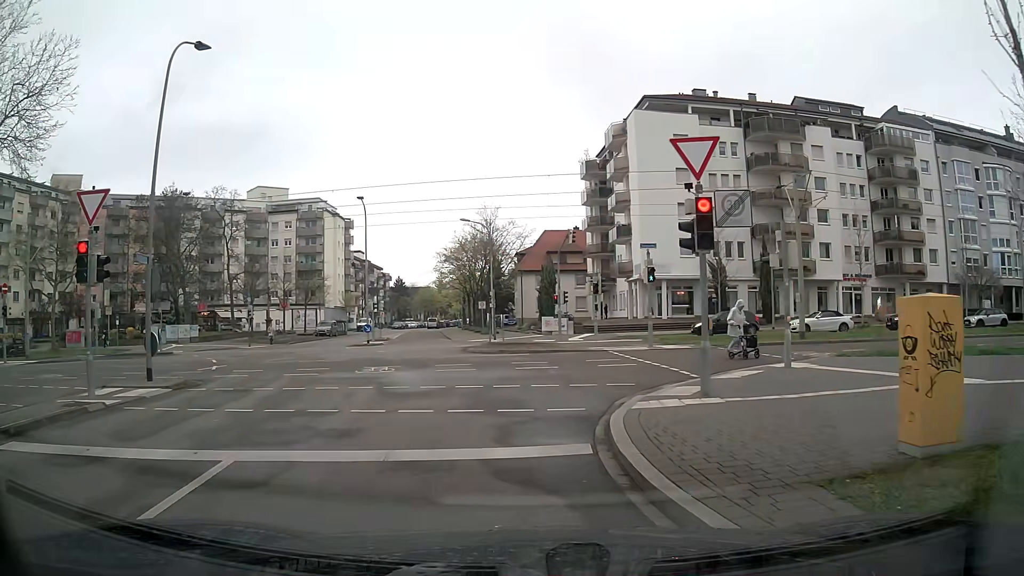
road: residential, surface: asphalt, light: Day
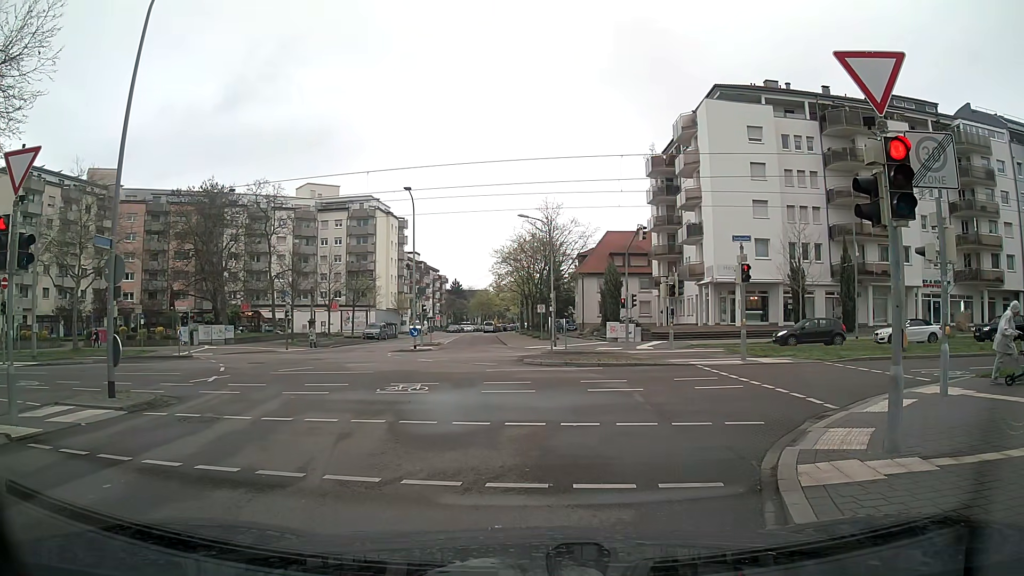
(-0.2, +3.9) m; -2°
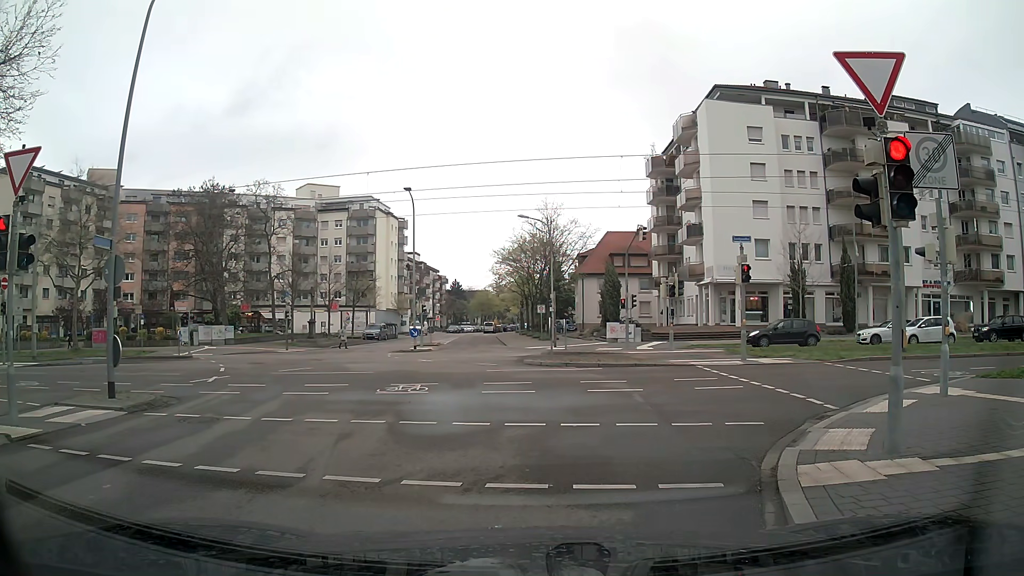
(0.0, +0.1) m; 0°
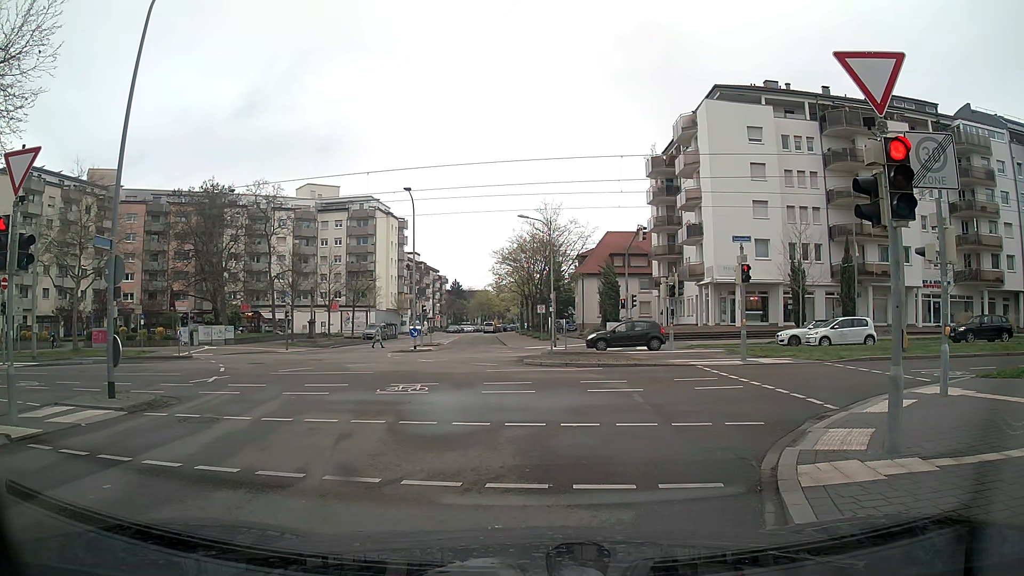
(0.0, 0.0) m; 0°
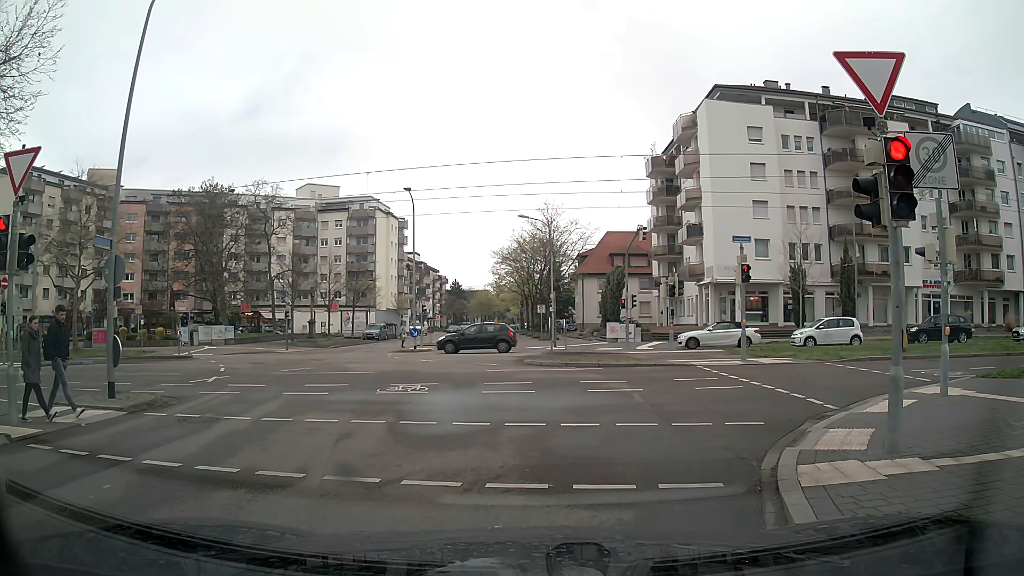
(0.0, 0.0) m; 0°
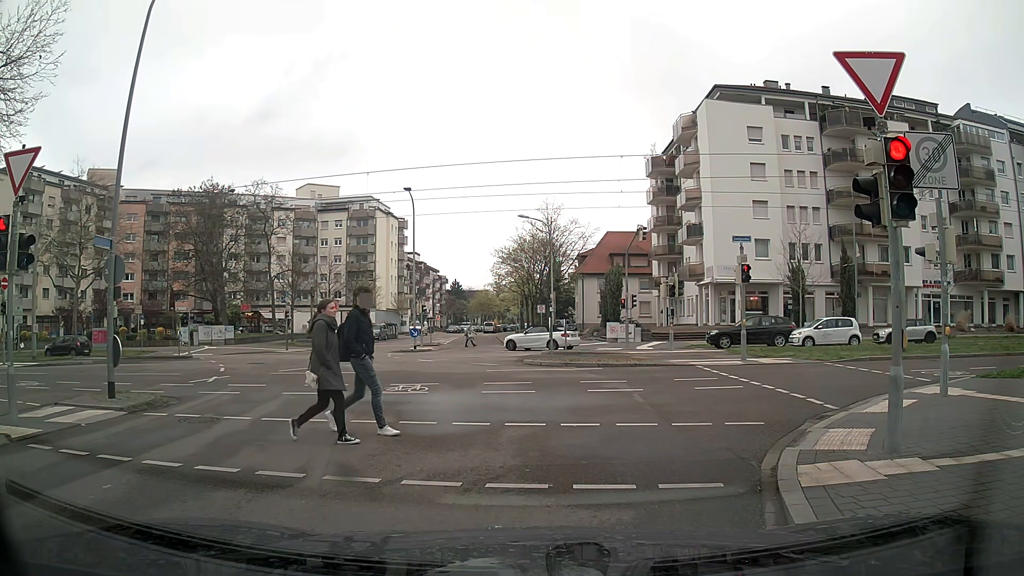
(0.0, 0.0) m; 0°
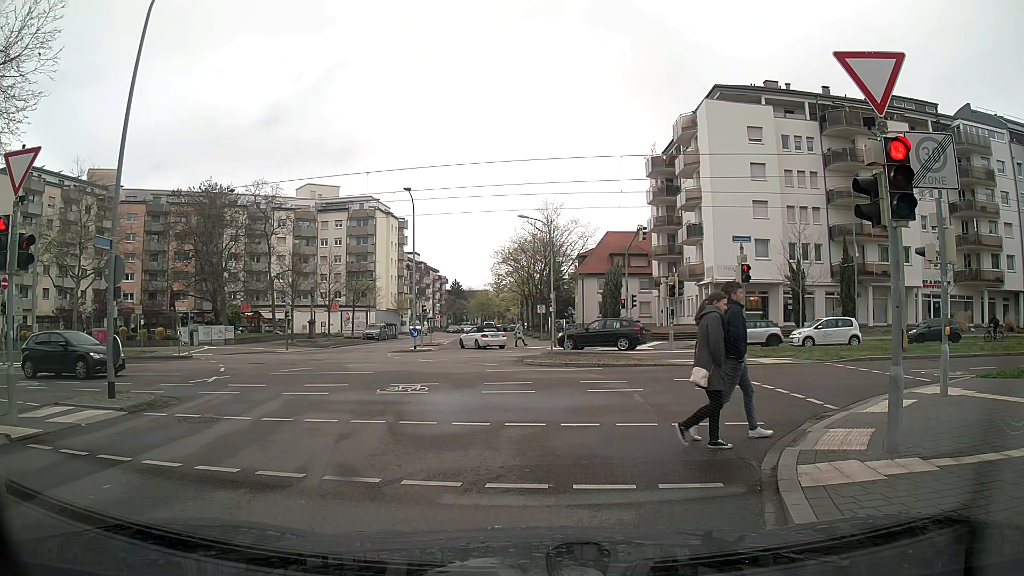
(0.0, 0.0) m; 0°
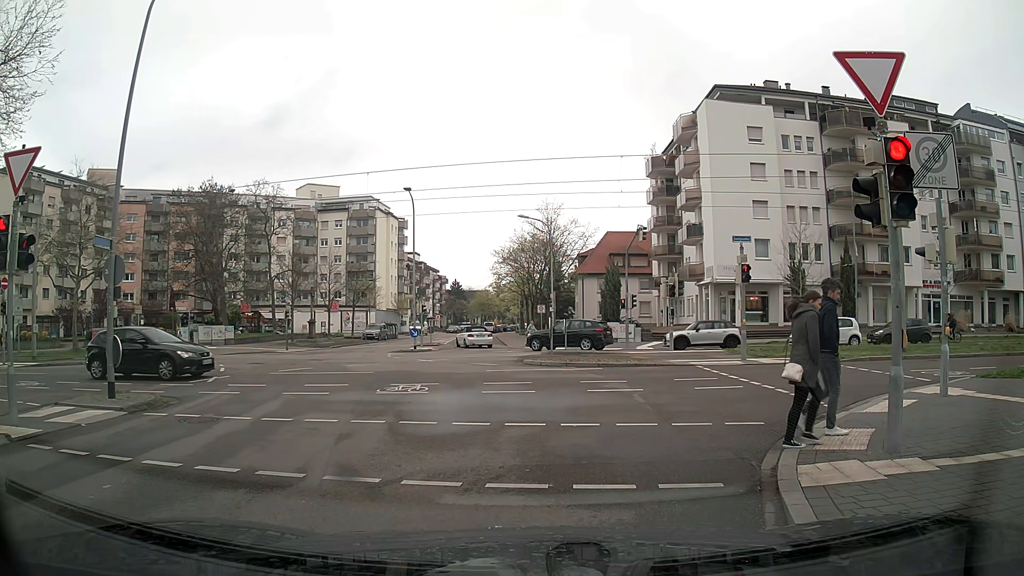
(0.0, 0.0) m; 0°
(0, +10) (+7, +17) (+17, +18) (+27, +19) (+37, +19) (+47, +19) (+57, +19) (+67, +19) (+77, +19) (+87, +19) m
